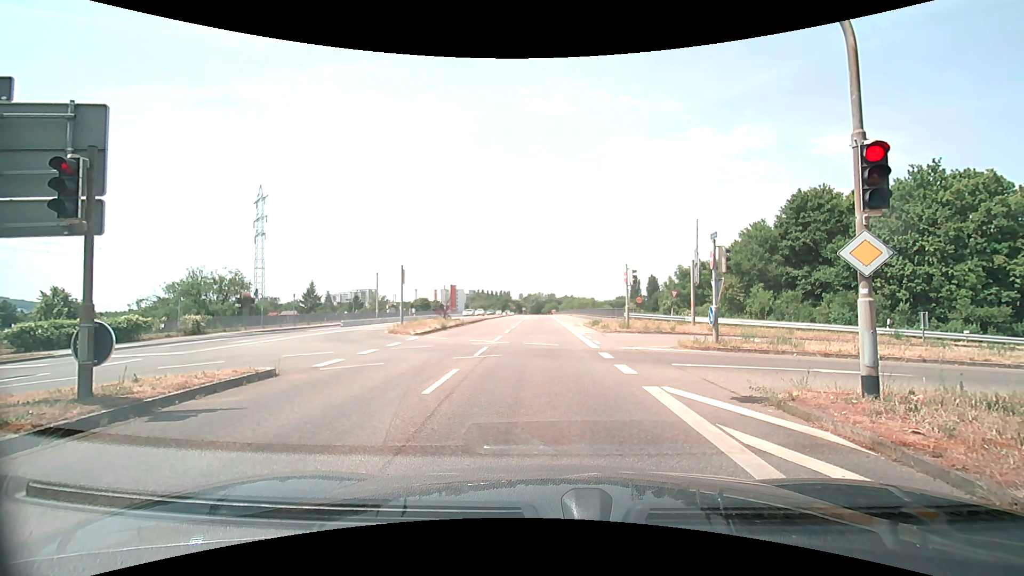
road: secondary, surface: asphalt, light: Day
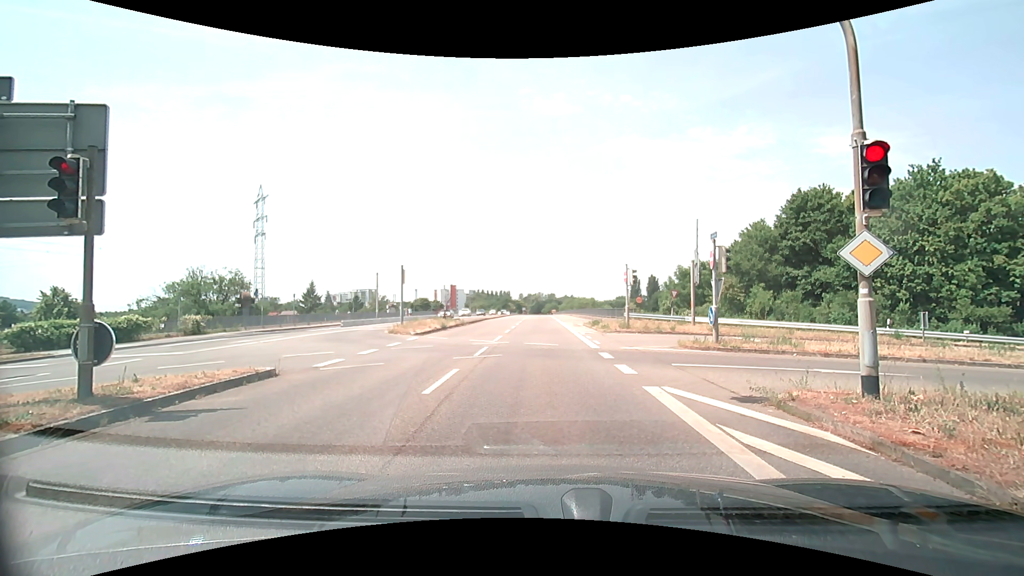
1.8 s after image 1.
(0.0, 0.0) m; 0°
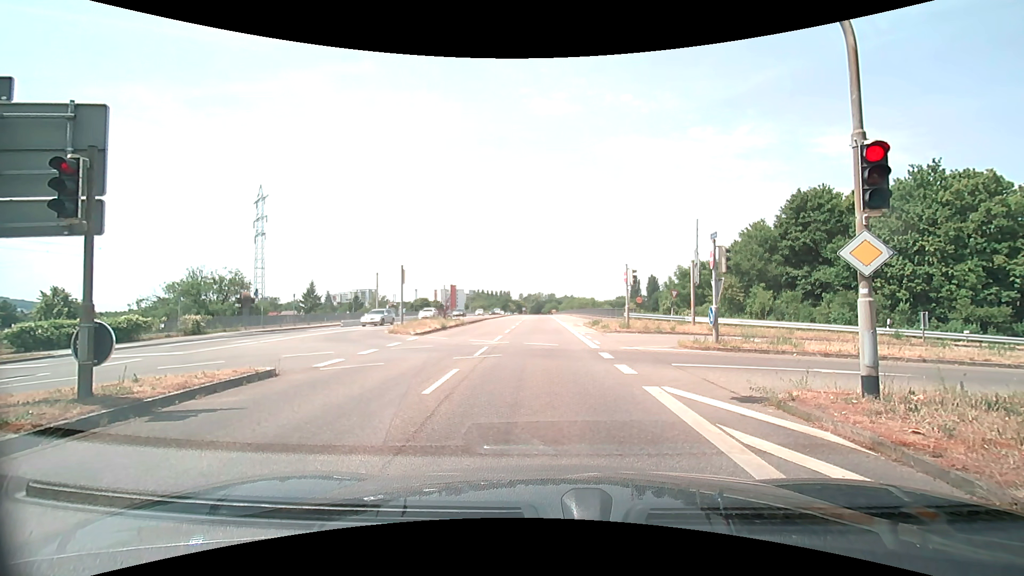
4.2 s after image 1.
(0.0, 0.0) m; 0°
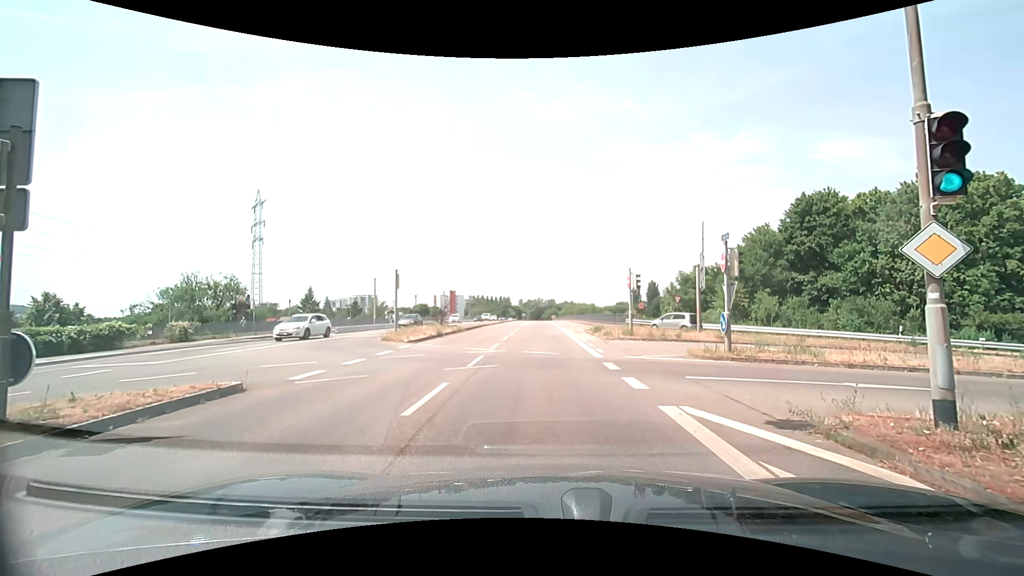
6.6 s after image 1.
(0.0, +1.2) m; +2°
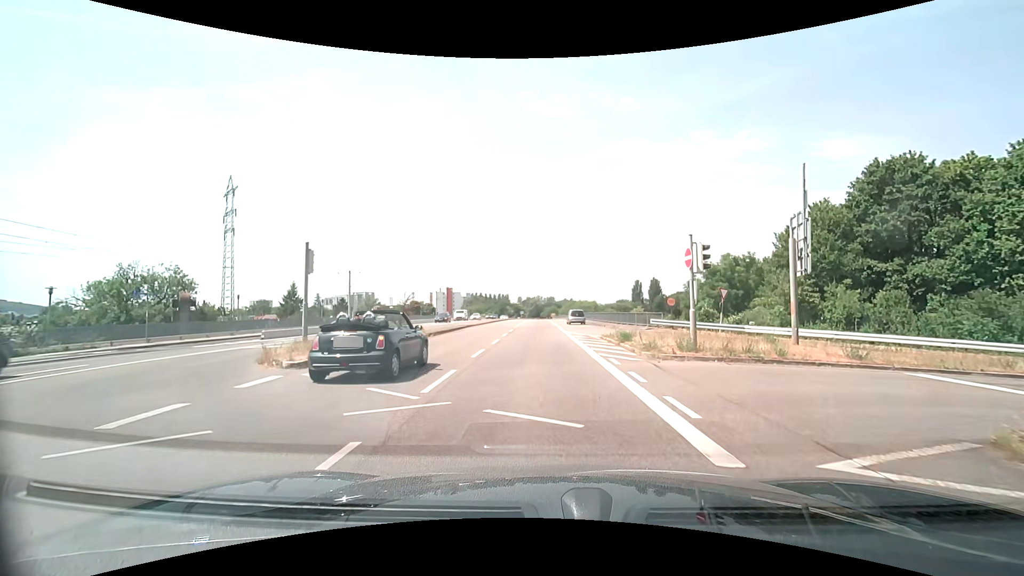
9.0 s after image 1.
(-0.4, +11.0) m; -2°
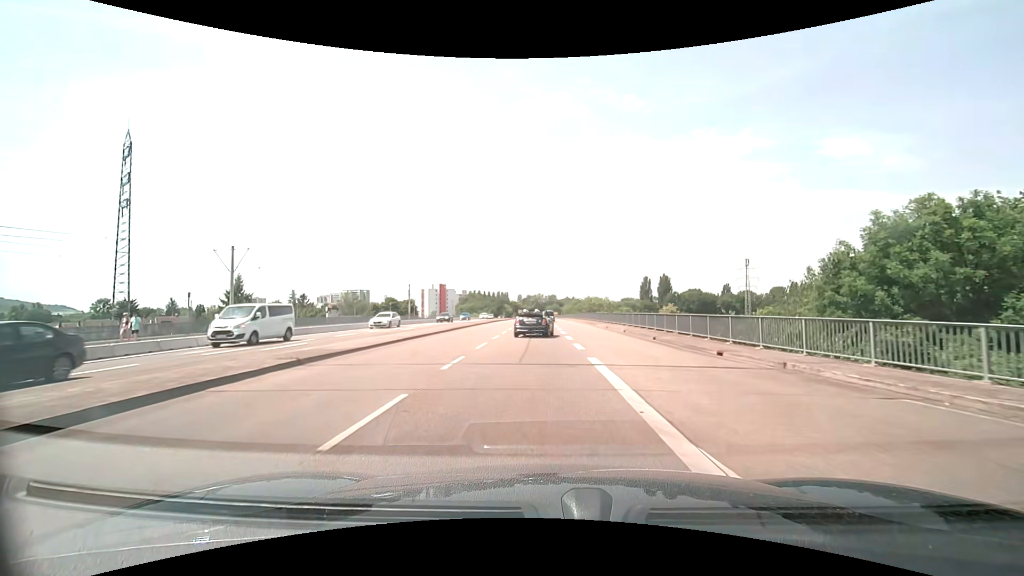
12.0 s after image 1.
(+0.1, +28.0) m; 0°
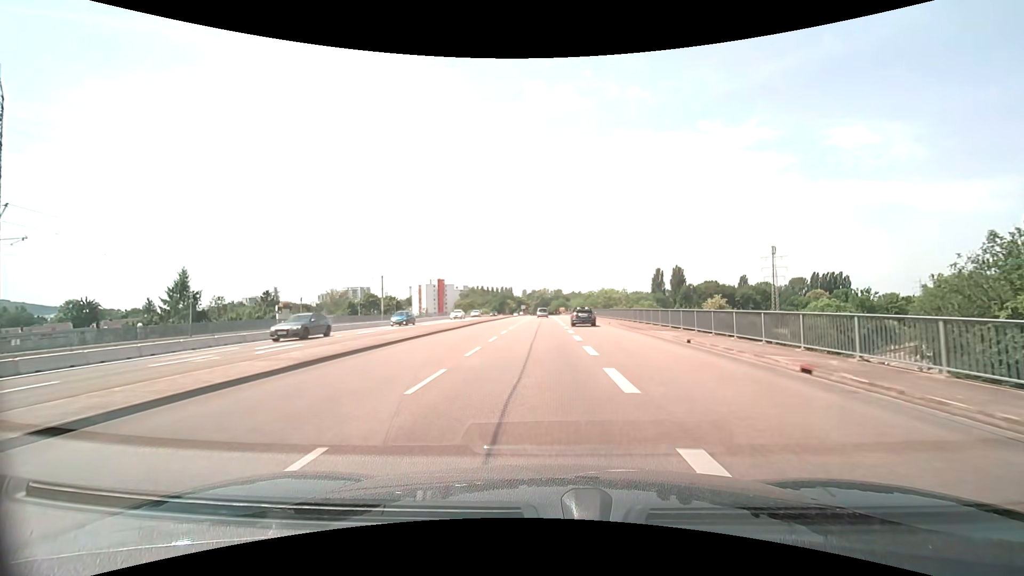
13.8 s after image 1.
(-0.1, +20.9) m; -1°
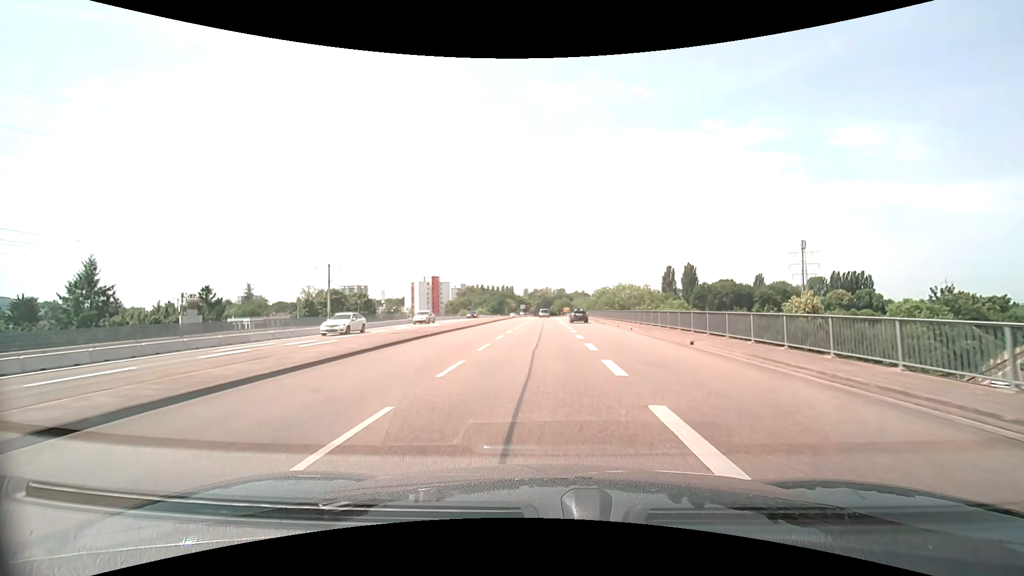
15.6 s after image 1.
(0.0, +21.9) m; 0°
(0, +10) (0, +20) (0, +30) (0, +40) (0, +50) (0, +60) (0, +70) (0, +80) (0, +90) (0, +100) m
